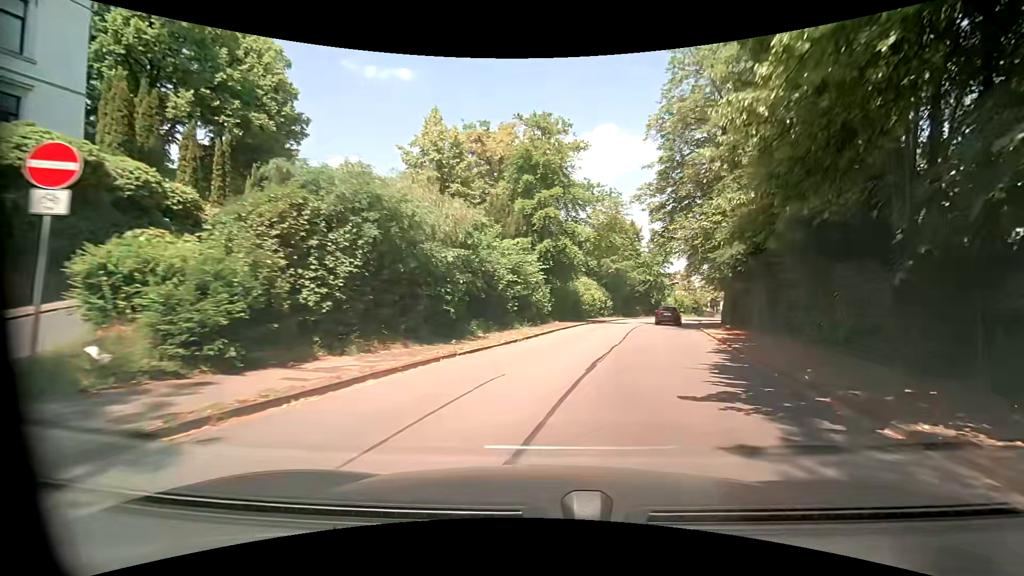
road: unclassified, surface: asphalt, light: Day
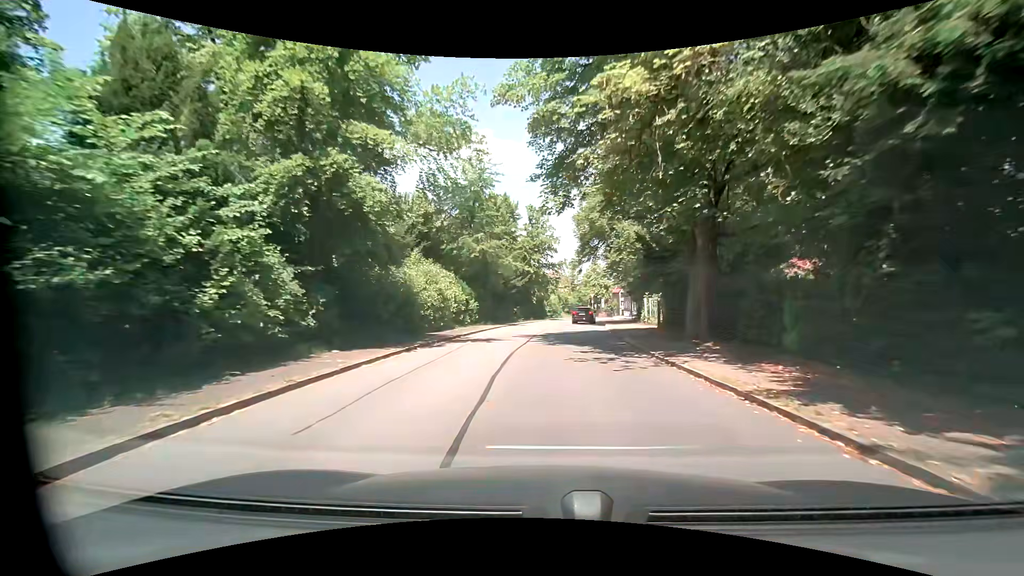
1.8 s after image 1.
(+3.1, +18.7) m; +14°
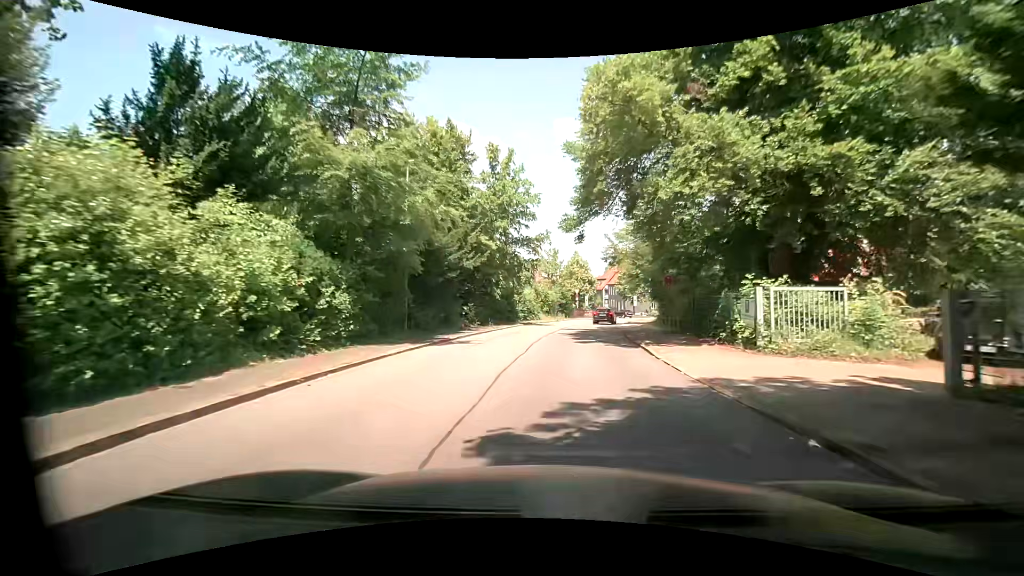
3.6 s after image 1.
(+0.1, +20.1) m; +3°
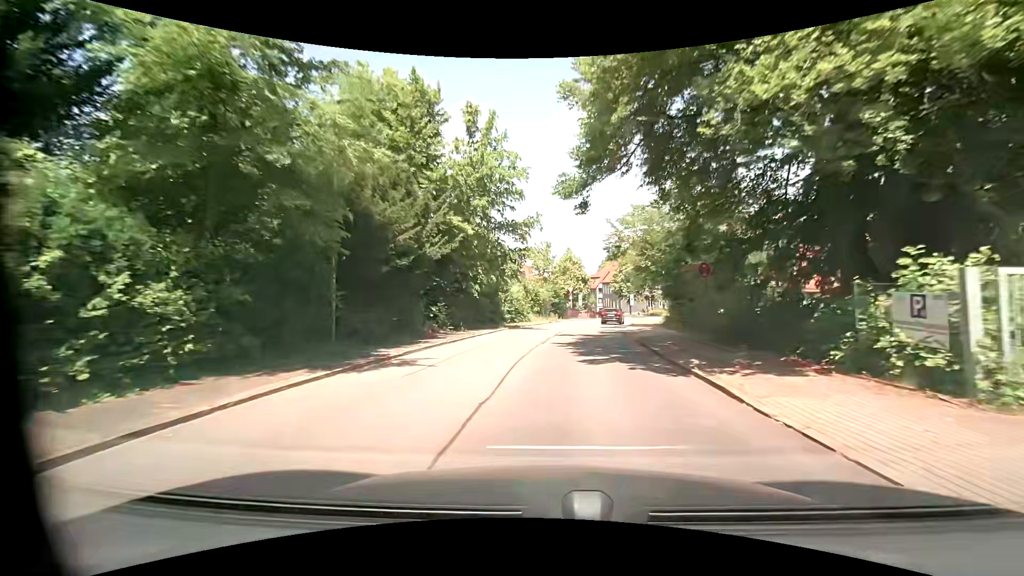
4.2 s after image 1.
(0.0, +6.7) m; +1°
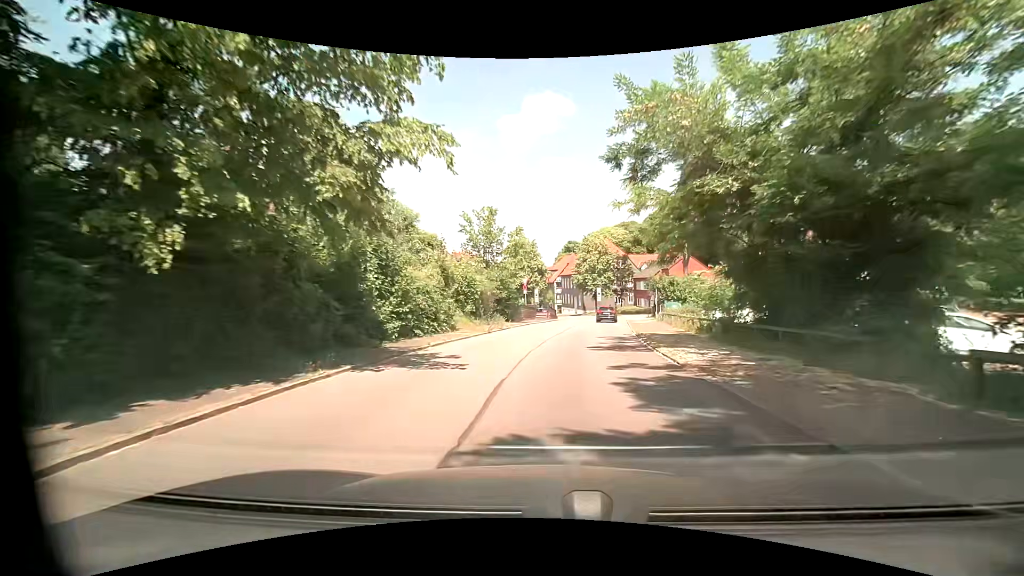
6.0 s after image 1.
(+0.9, +19.8) m; +6°
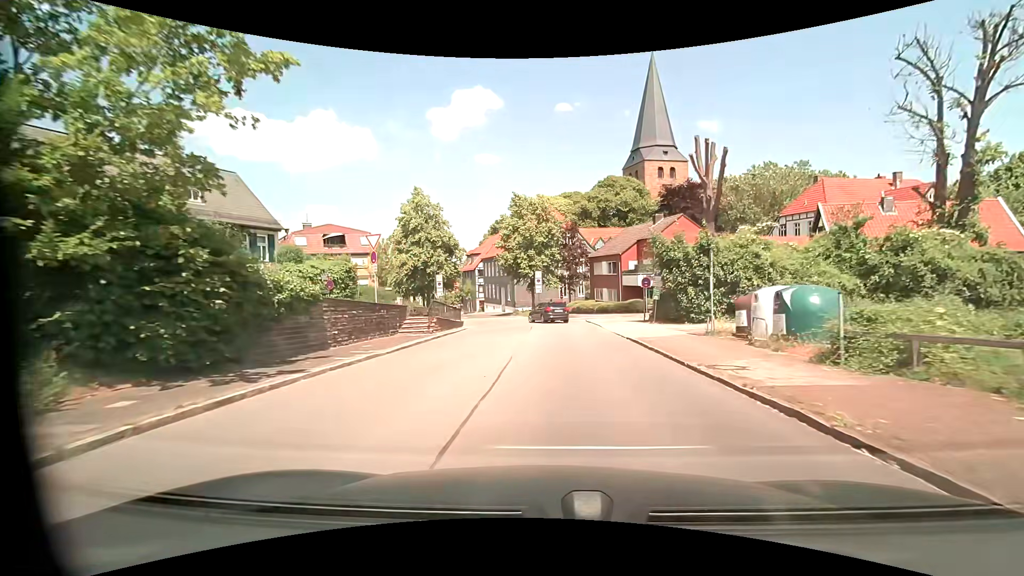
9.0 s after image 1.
(+2.0, +31.3) m; +7°
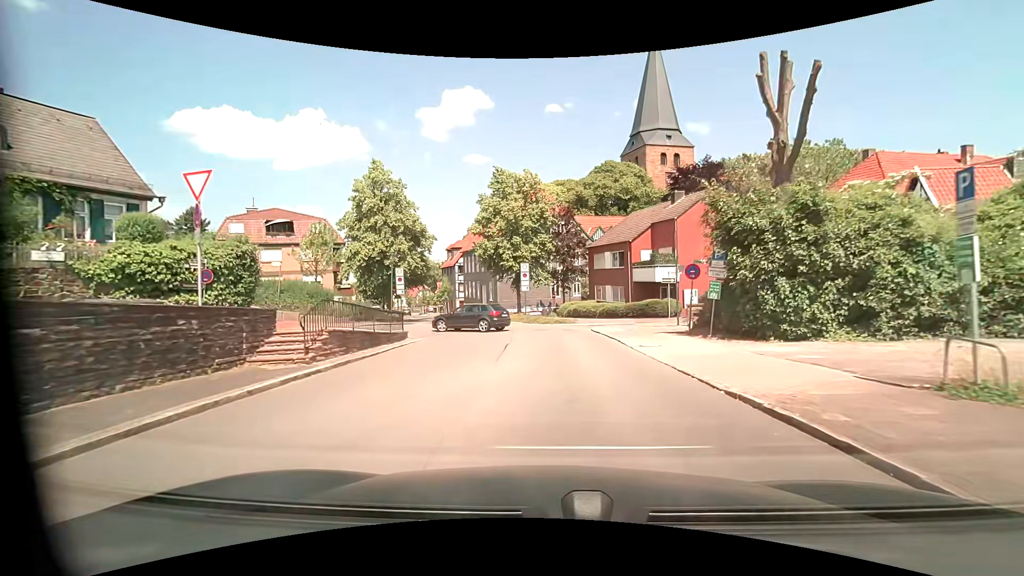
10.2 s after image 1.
(+0.1, +10.8) m; +1°
(0, +10) (0, +20) (-2, +30) (-5, +40) (-8, +49) (-12, +58) (-15, +67) (-19, +77) (-22, +86) (-26, +96) m
